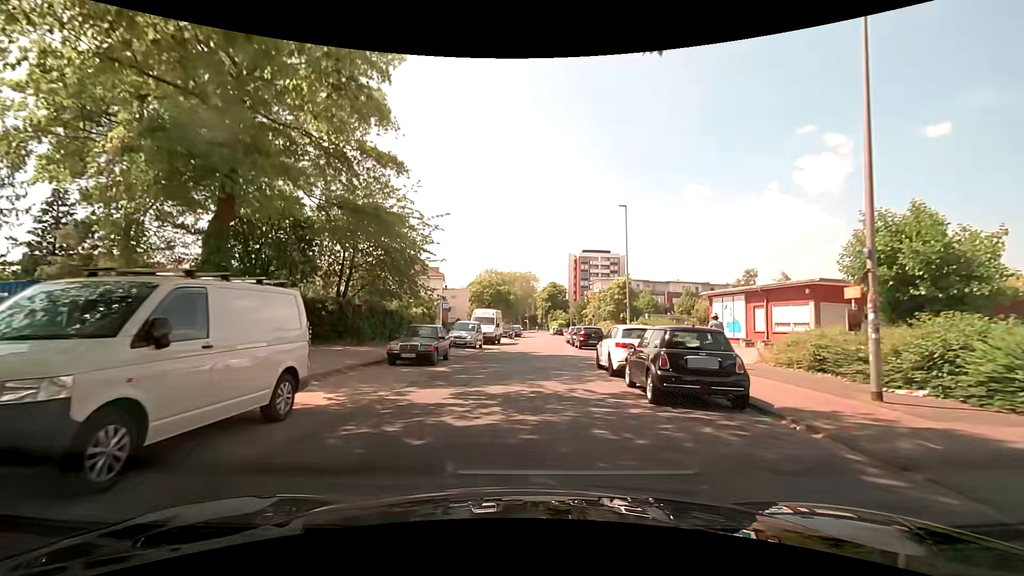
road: unclassified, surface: asphalt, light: Day
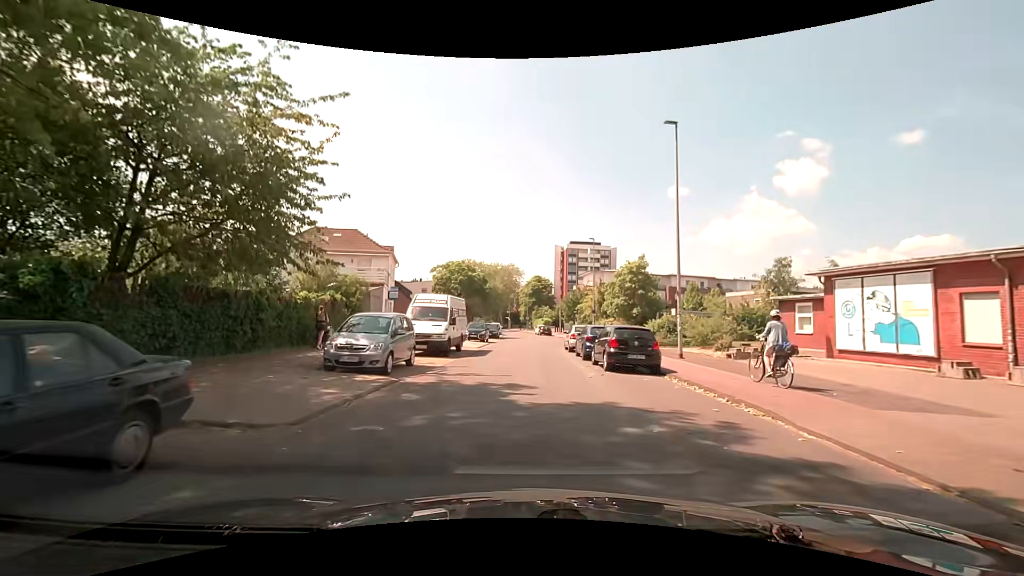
(+0.3, +15.7) m; +2°
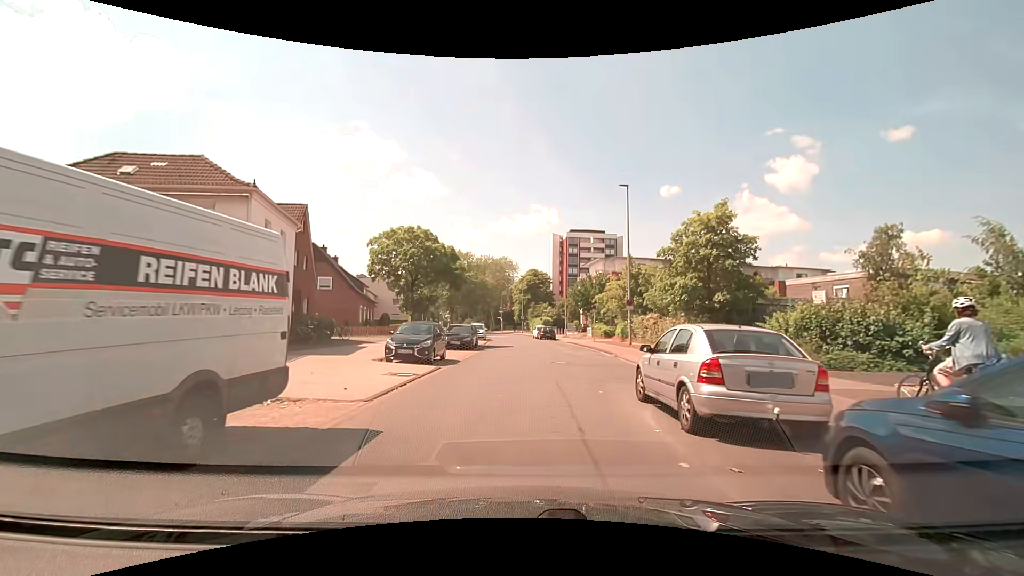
(+0.2, +19.6) m; 0°
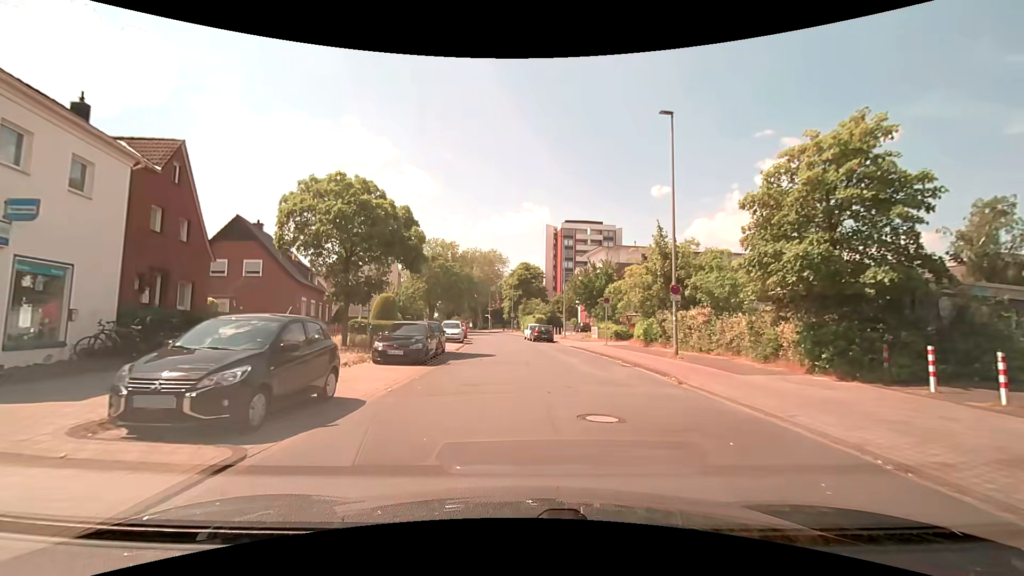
(+0.2, +11.1) m; +2°
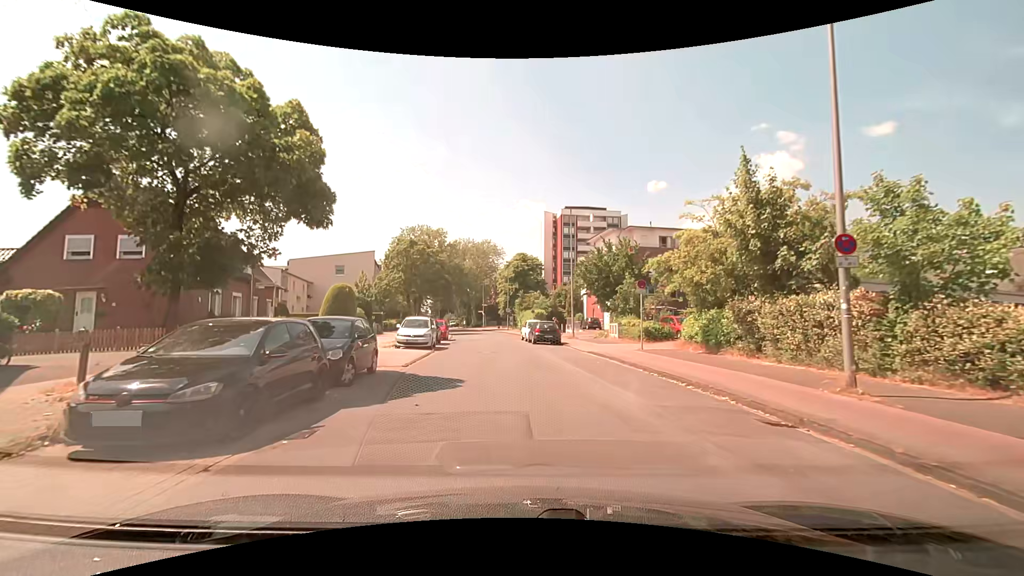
(0.0, +11.0) m; +1°
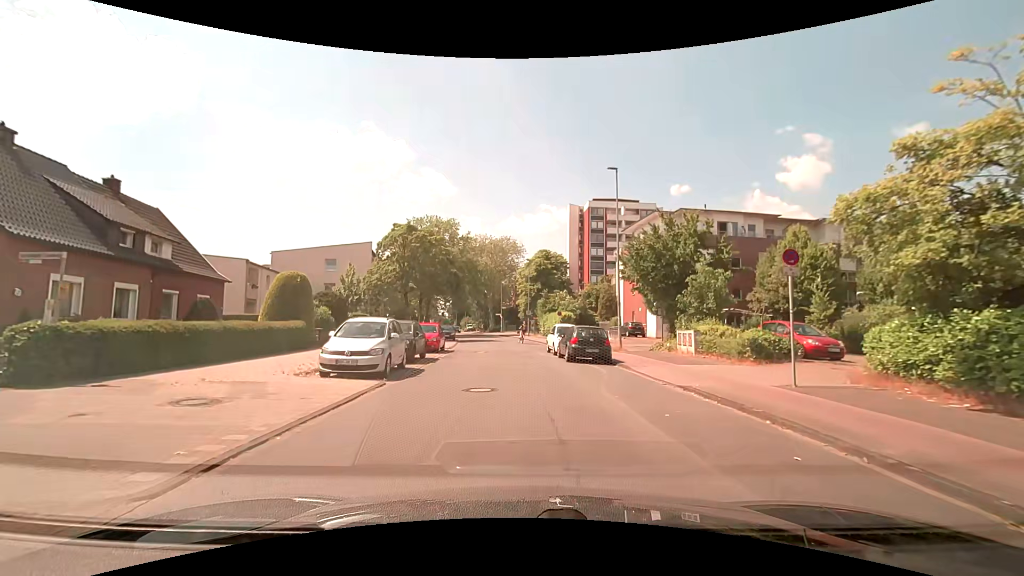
(-0.5, +11.2) m; -4°
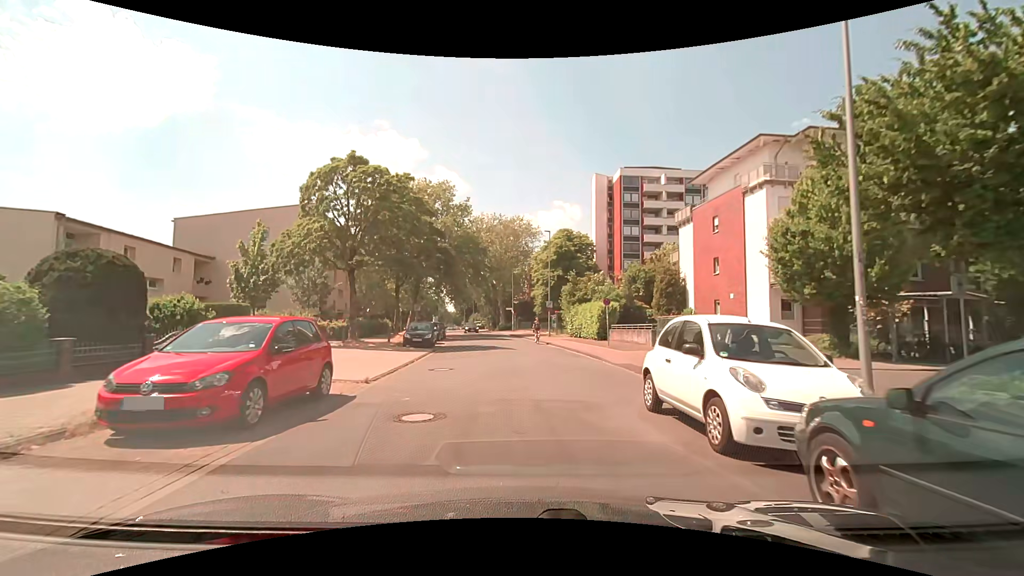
(-0.6, +18.7) m; -2°
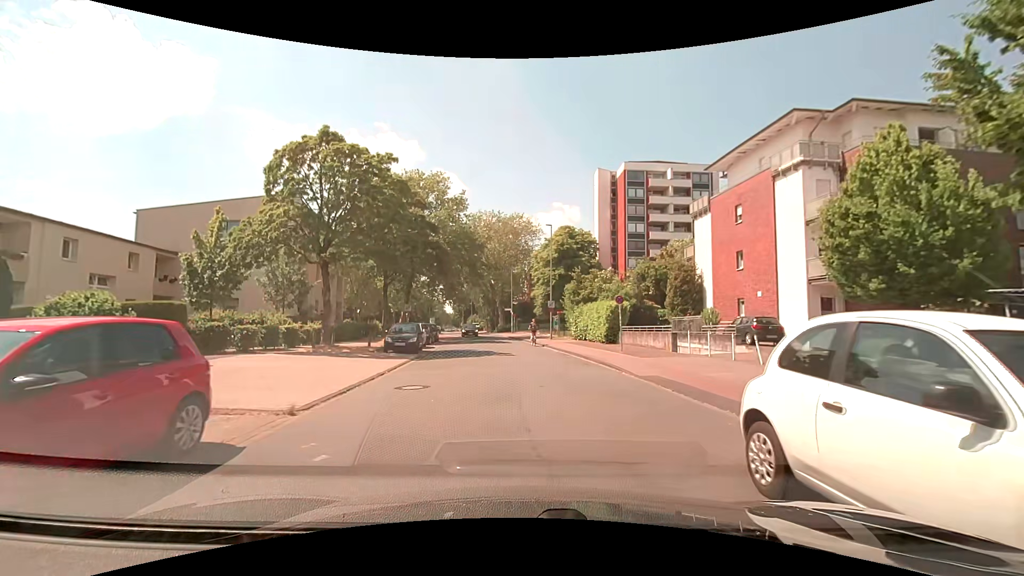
(0.0, +3.8) m; 0°
